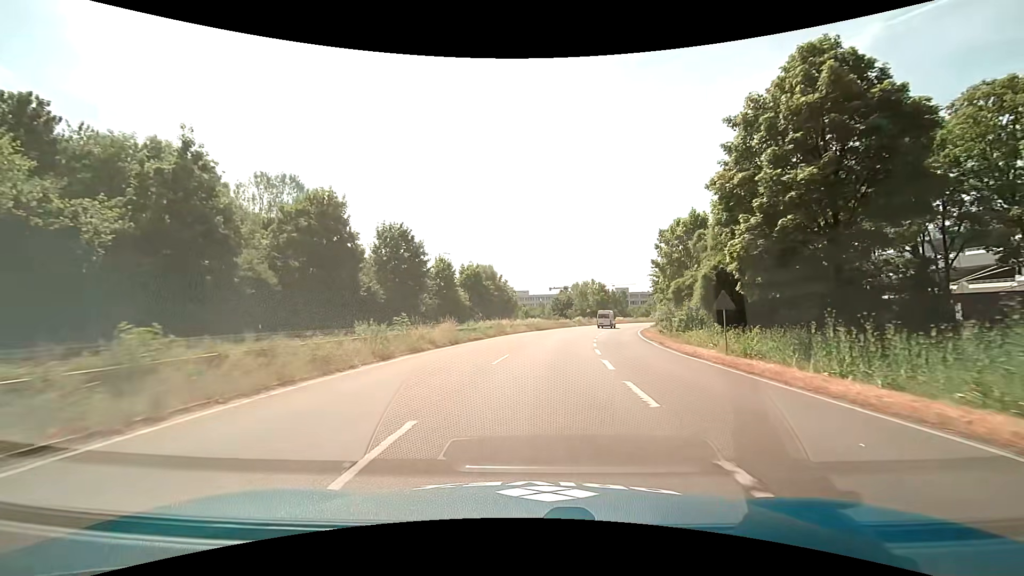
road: trunk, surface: asphalt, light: Day
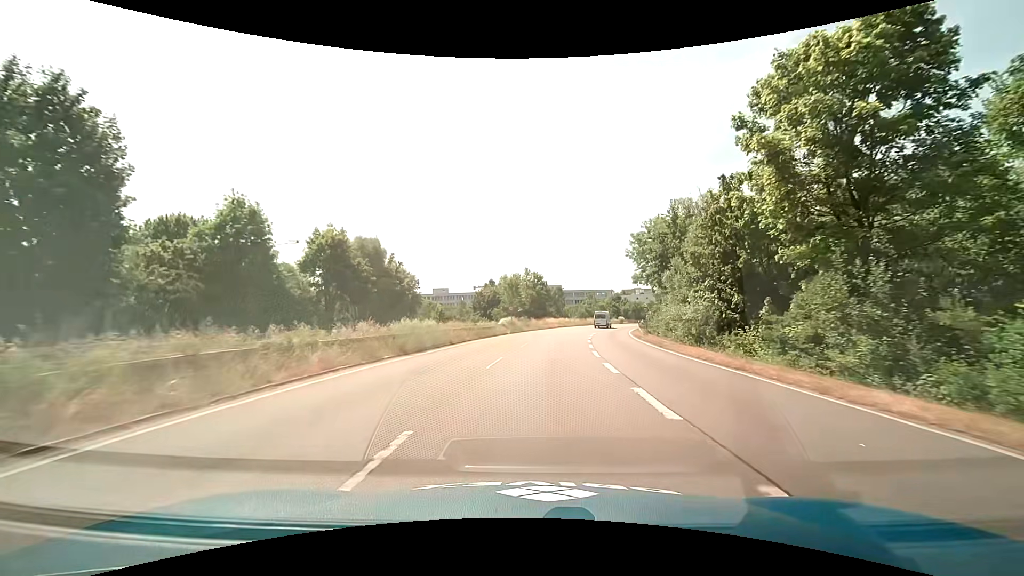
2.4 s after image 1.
(+2.7, +36.3) m; +8°
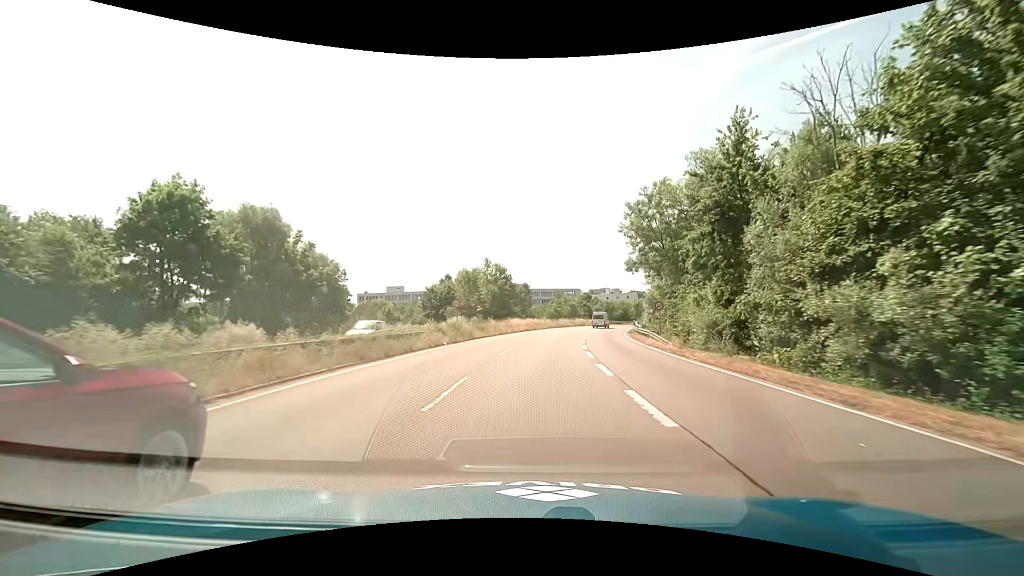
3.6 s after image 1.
(+0.8, +18.2) m; +4°
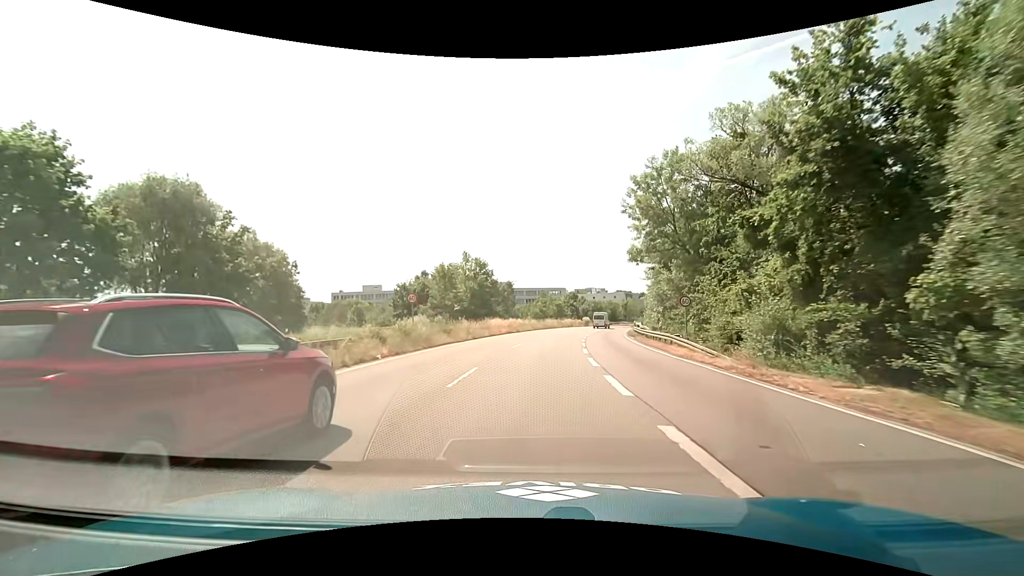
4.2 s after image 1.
(+0.1, +9.1) m; +2°
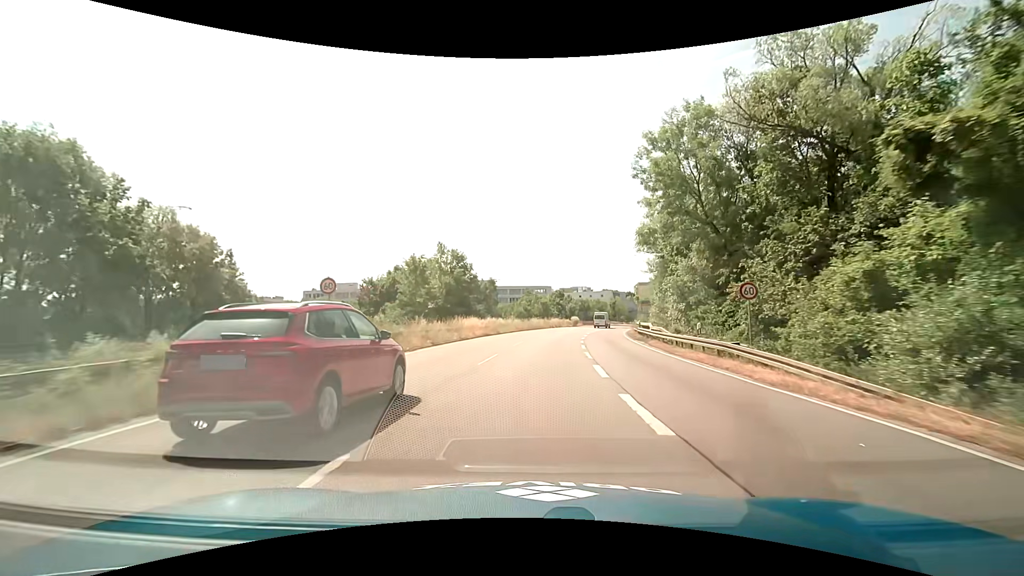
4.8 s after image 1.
(+0.1, +9.1) m; +2°
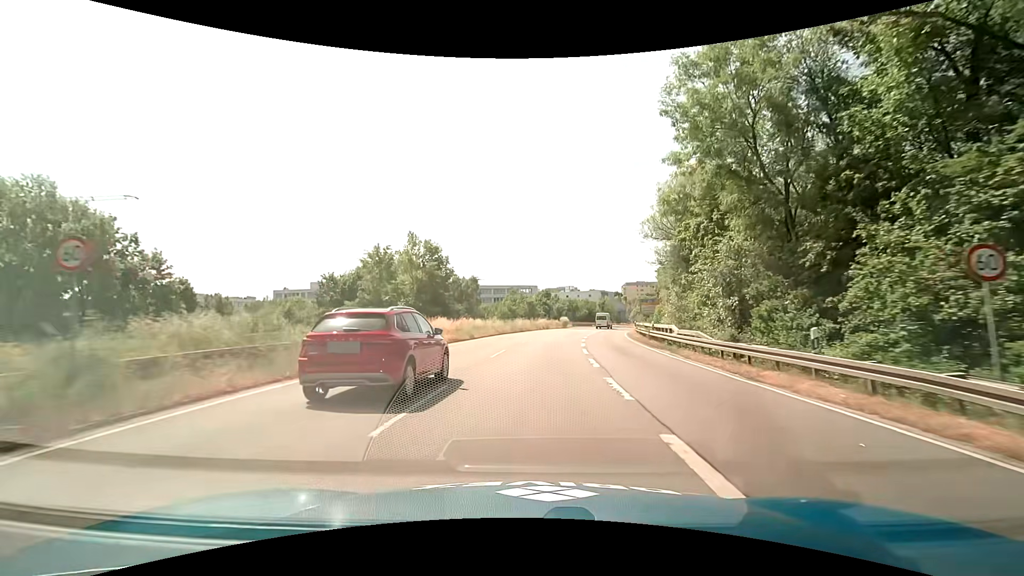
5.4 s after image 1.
(+0.1, +9.1) m; +1°
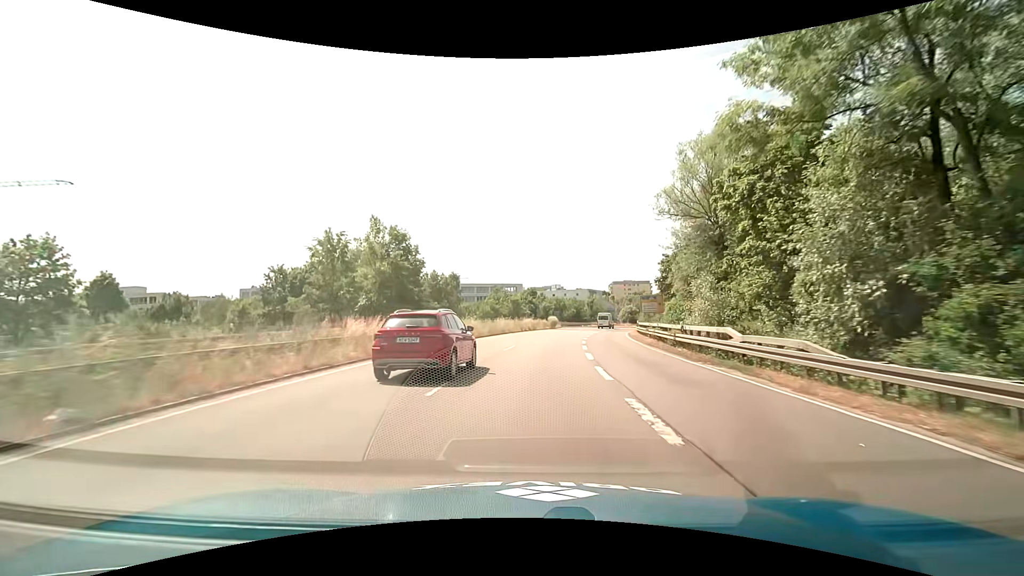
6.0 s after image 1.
(+0.1, +9.1) m; +2°
